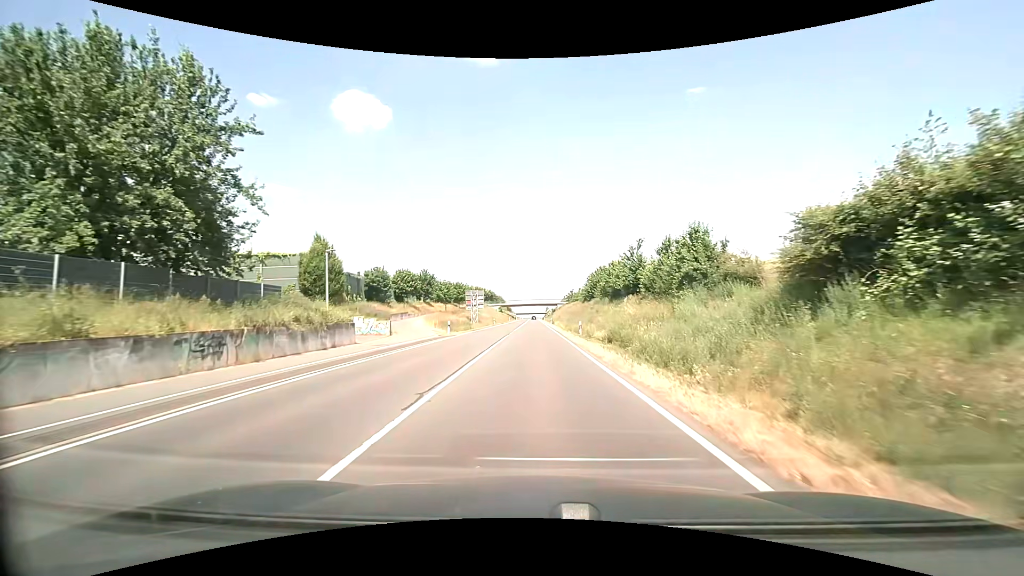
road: secondary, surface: asphalt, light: Day
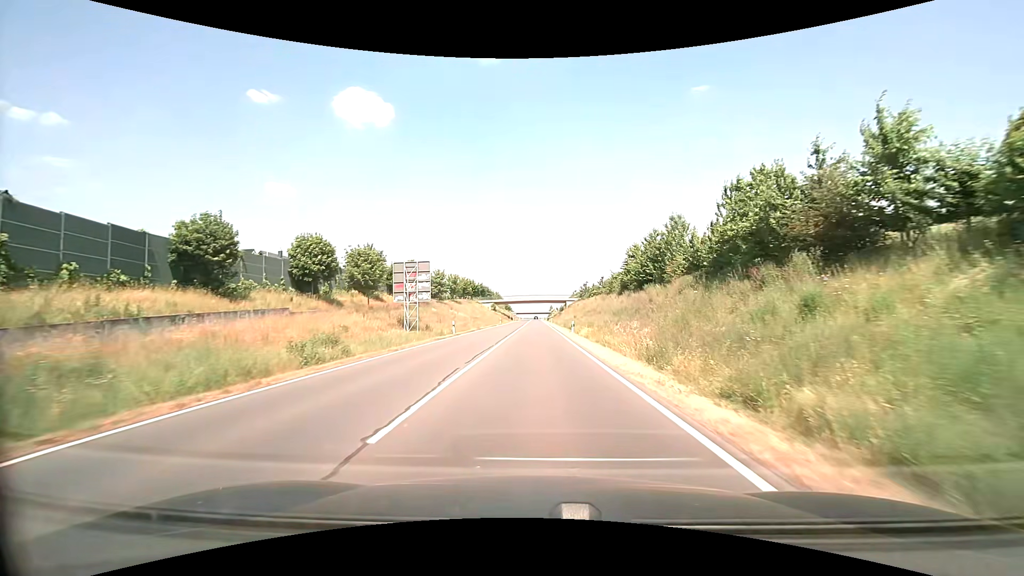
(+0.1, +42.8) m; 0°
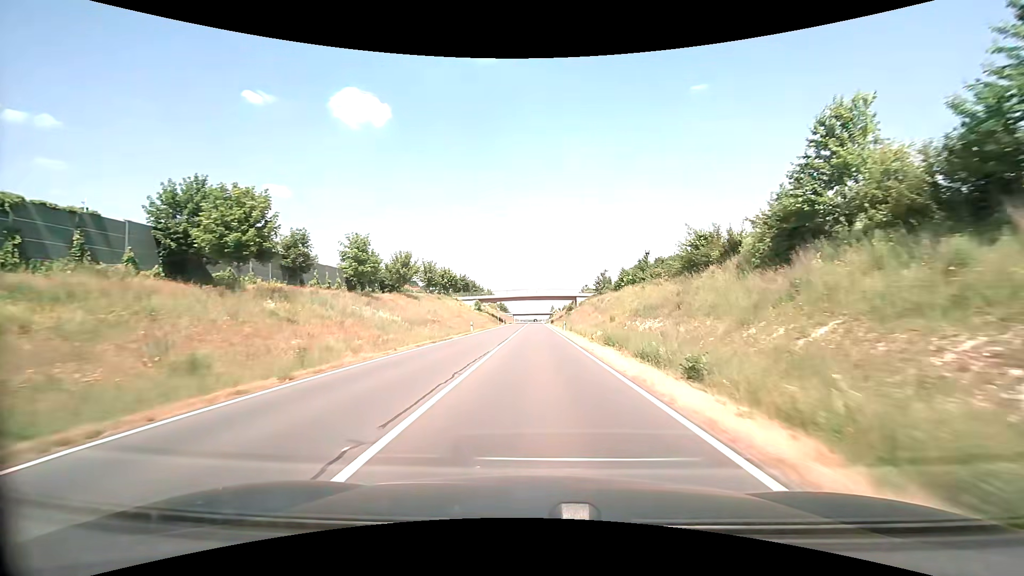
(-0.1, +40.3) m; 0°
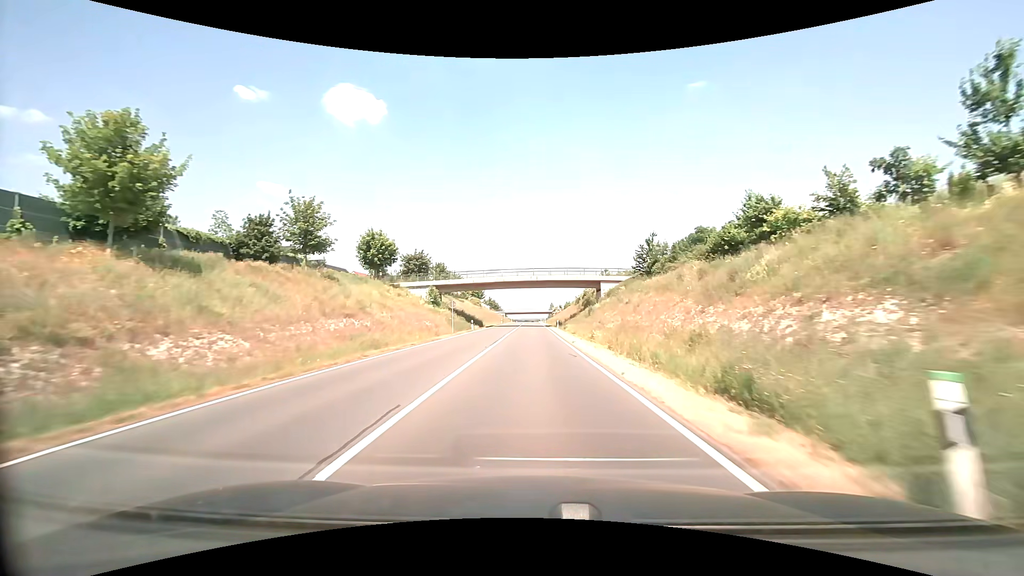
(+0.1, +46.3) m; 0°
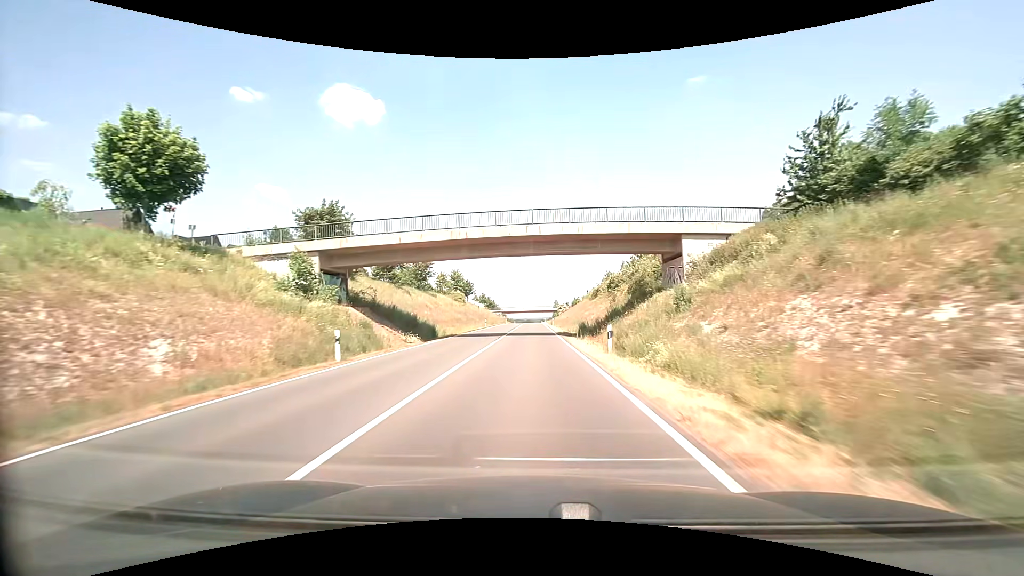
(+0.1, +36.9) m; 0°
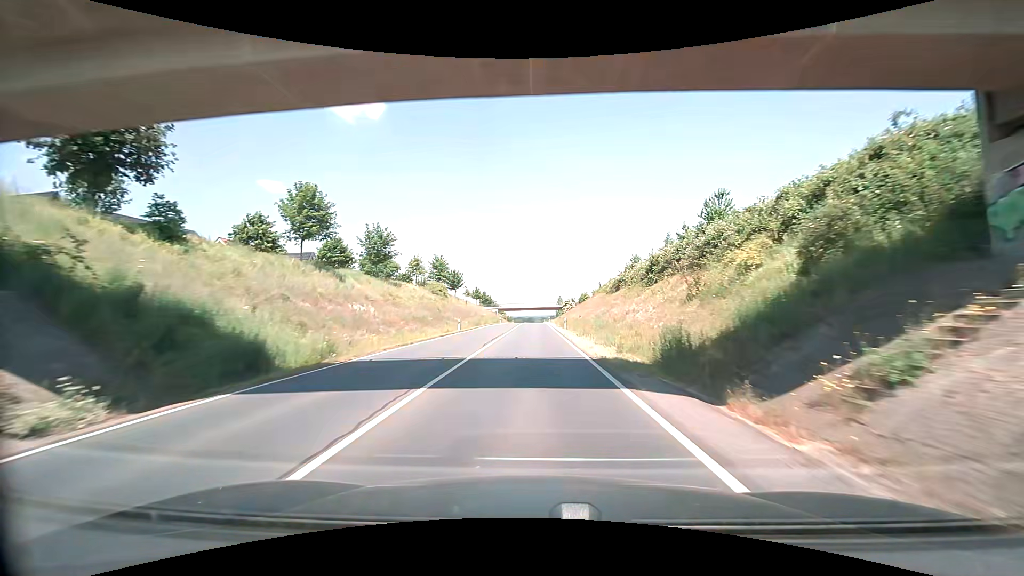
(-0.1, +24.9) m; 0°
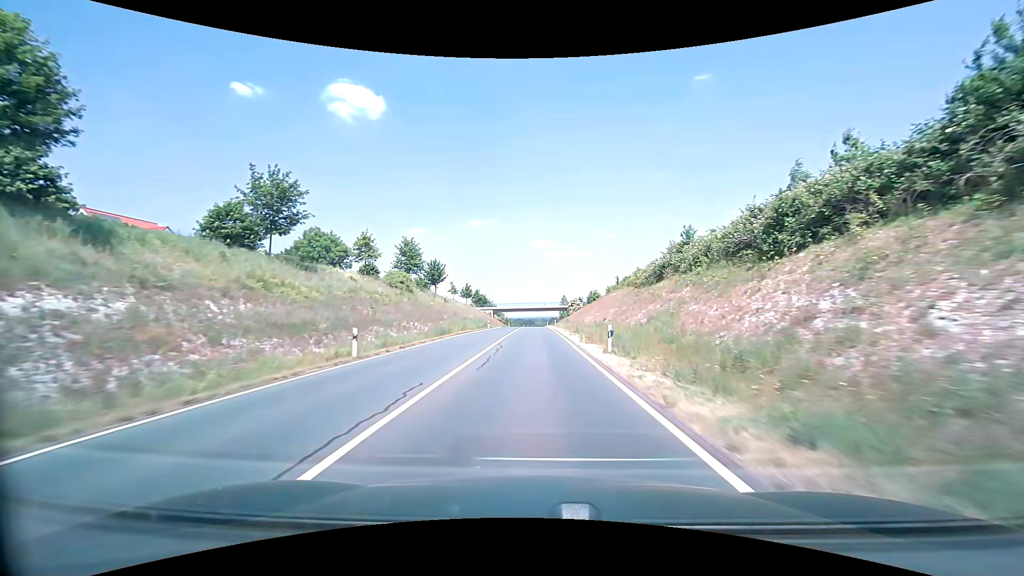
(0.0, +25.1) m; 0°
